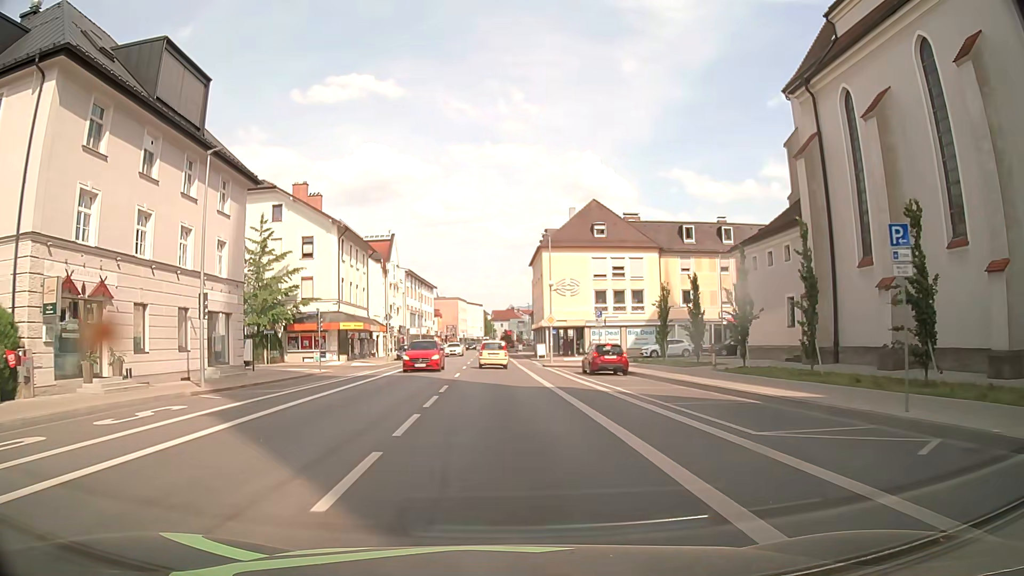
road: secondary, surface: asphalt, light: Day
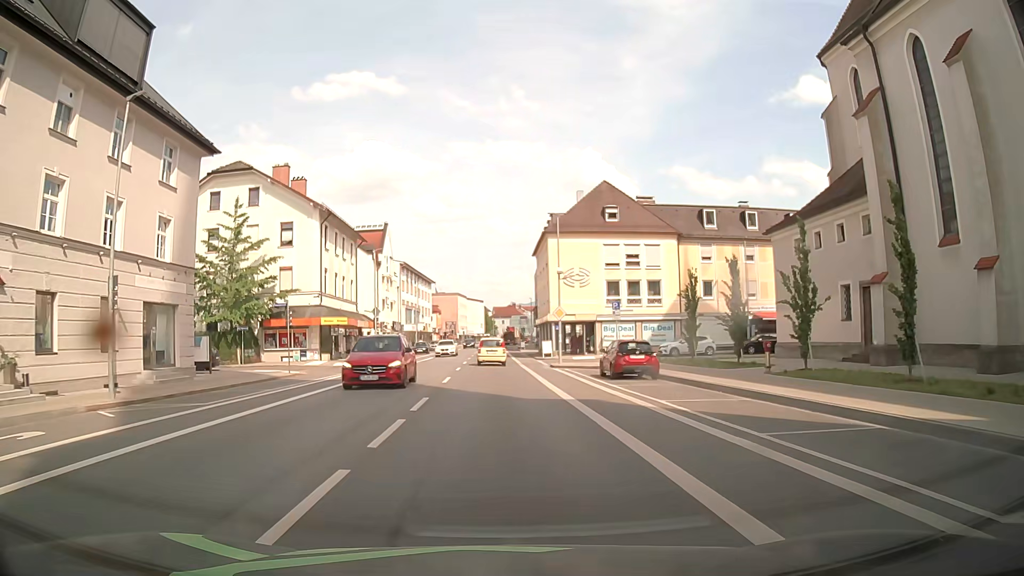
(0.0, +5.9) m; -1°
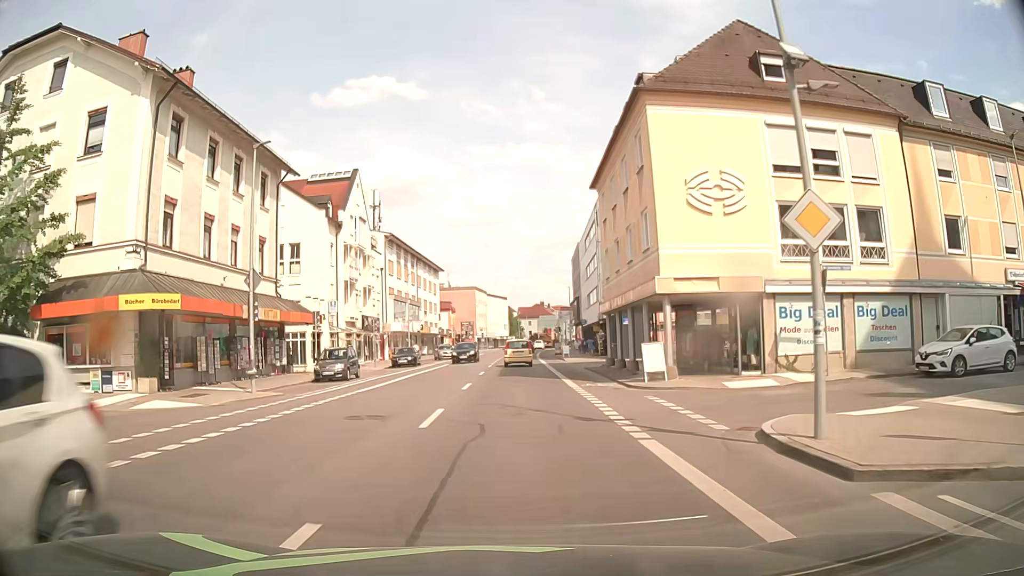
(-0.3, +29.0) m; -1°
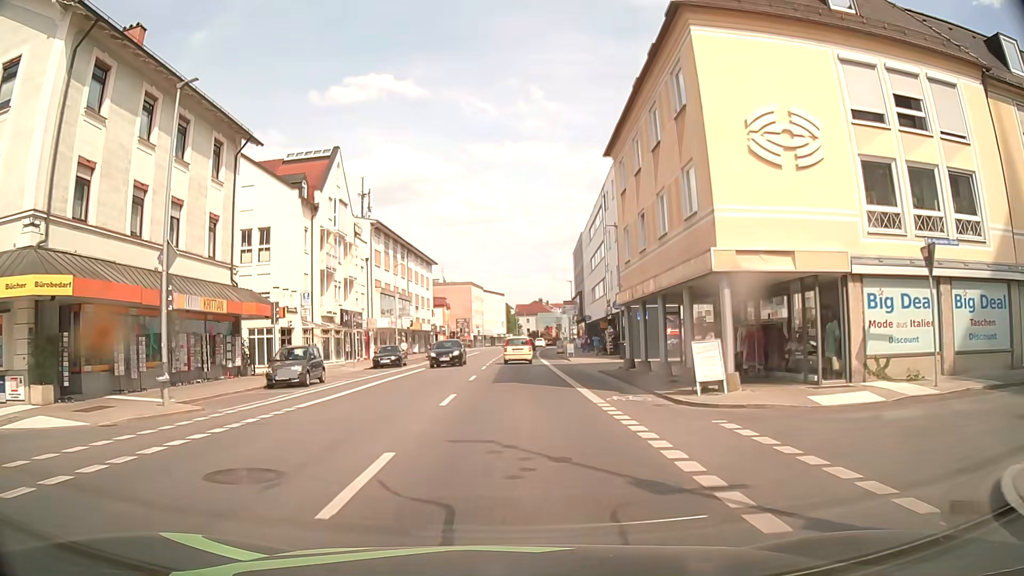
(0.0, +5.9) m; 0°
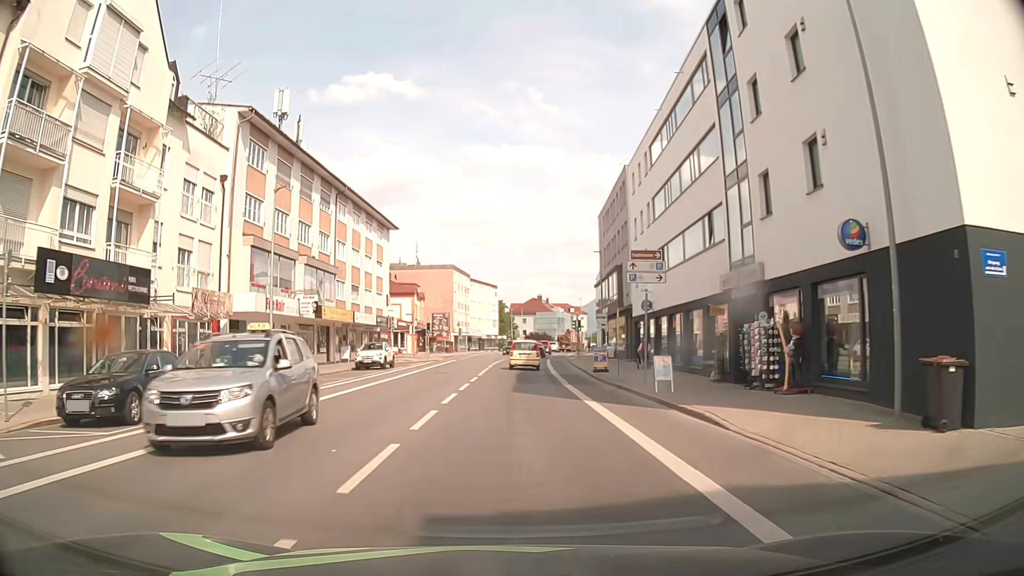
(-0.2, +30.7) m; -1°
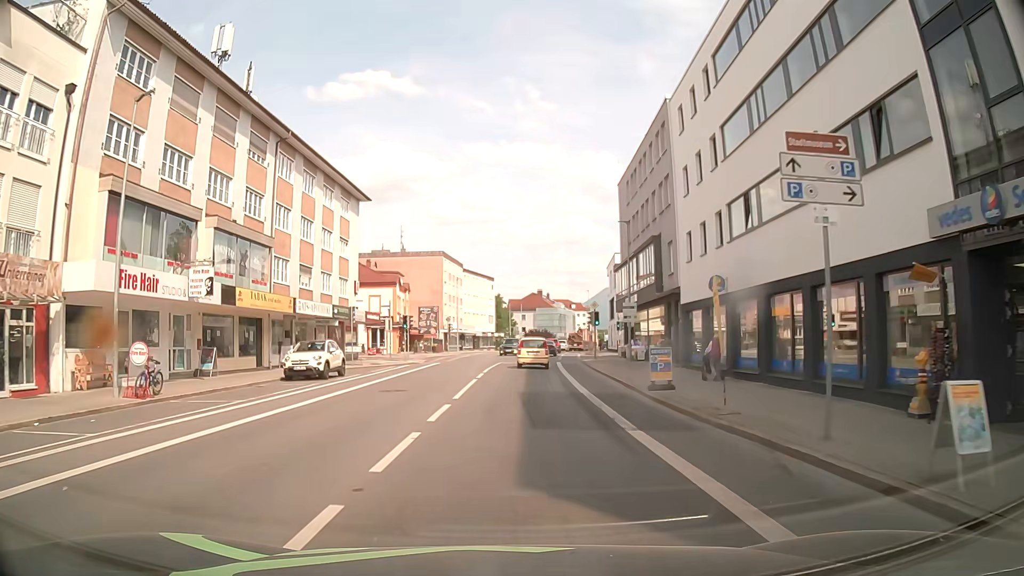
(+0.4, +12.5) m; +2°
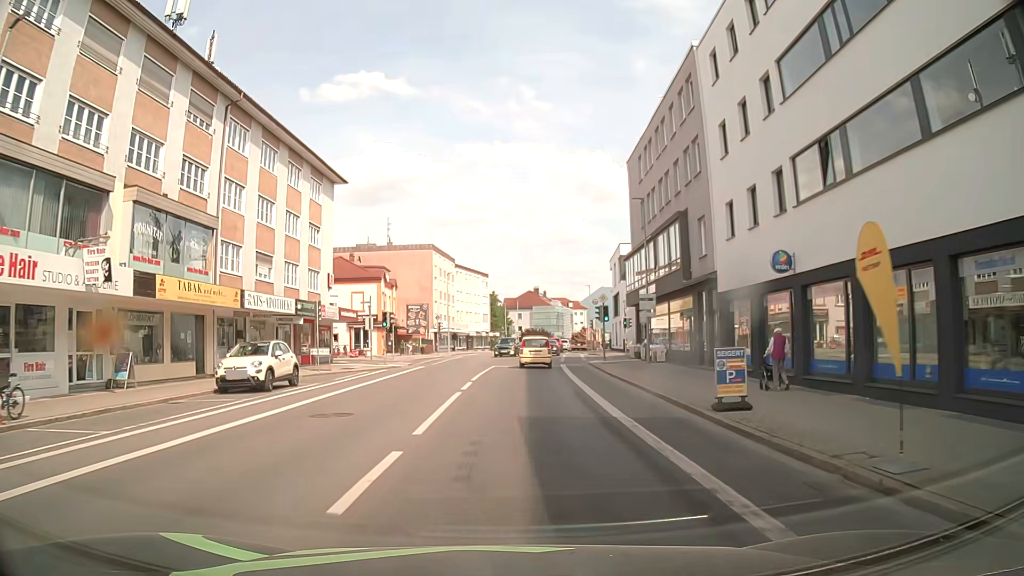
(0.0, +6.3) m; 0°
(0, +10) (0, +20) (+1, +30) (+1, +40) (+2, +50) (+3, +60) (+4, +70) (+6, +80) (+8, +90) (+10, +99) m
